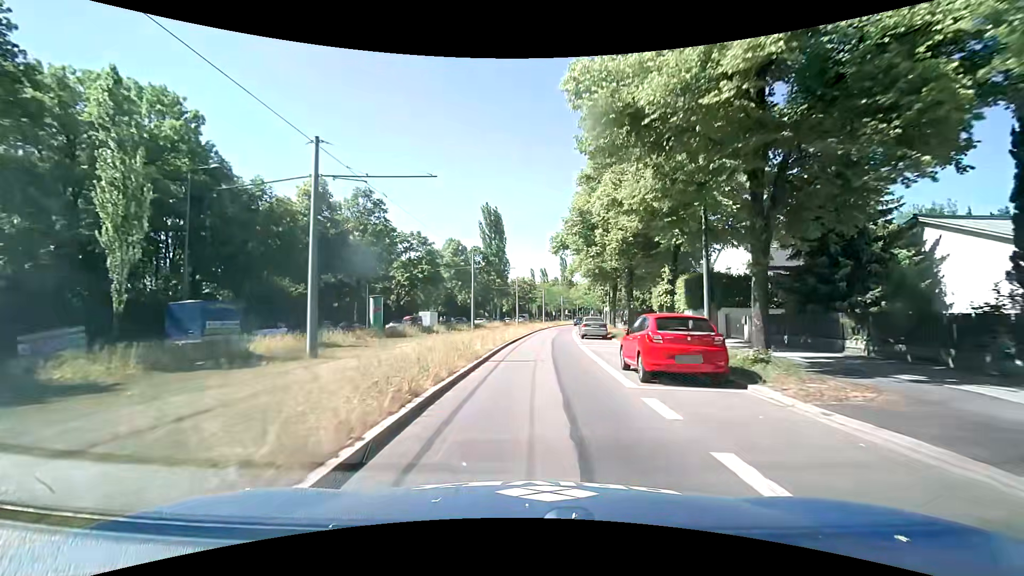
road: secondary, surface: asphalt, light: Day
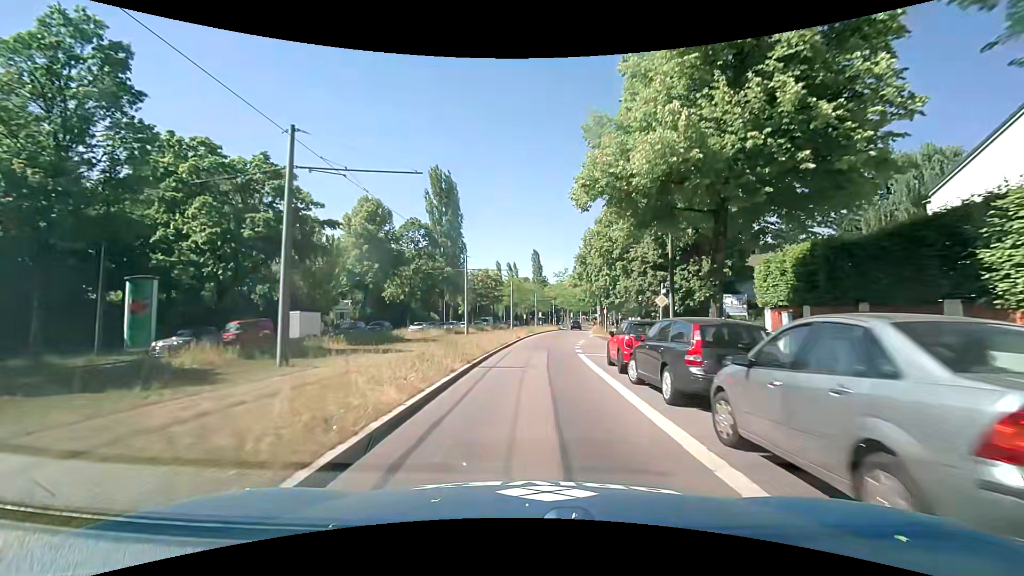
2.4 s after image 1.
(+1.0, +30.1) m; +3°
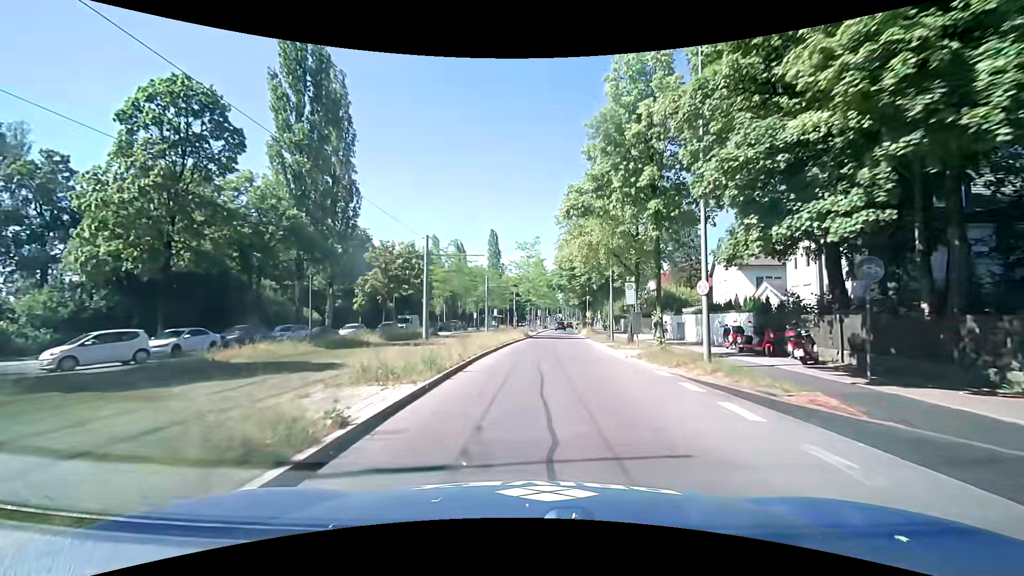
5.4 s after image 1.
(+1.7, +38.8) m; +5°
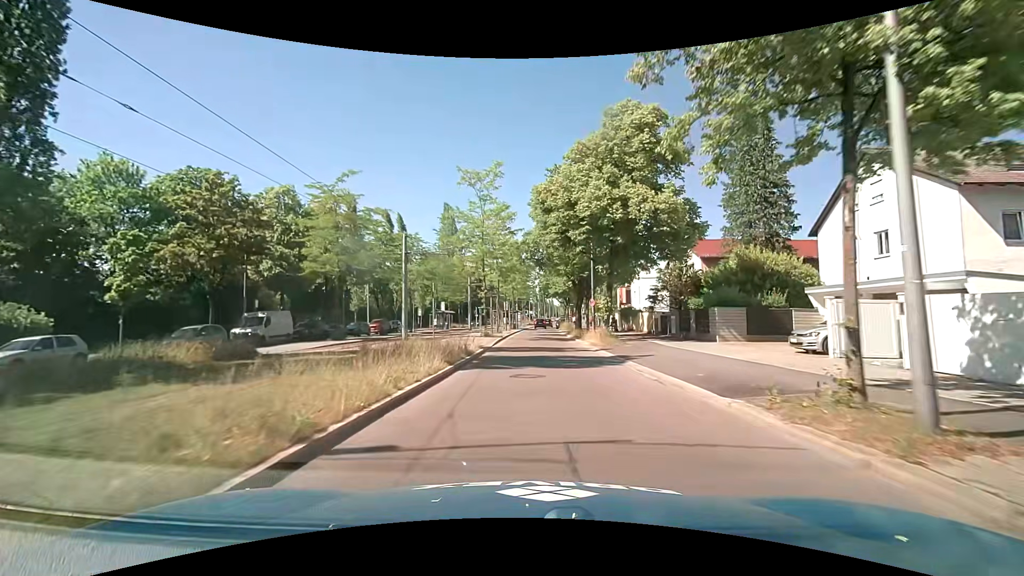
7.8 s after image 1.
(+0.8, +28.5) m; +4°
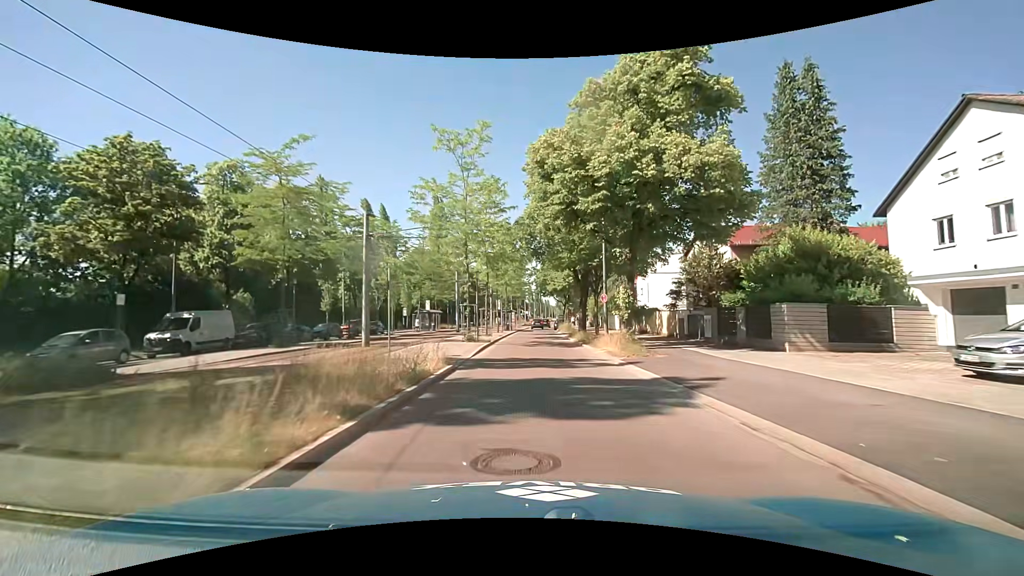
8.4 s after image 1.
(0.0, +7.0) m; +1°
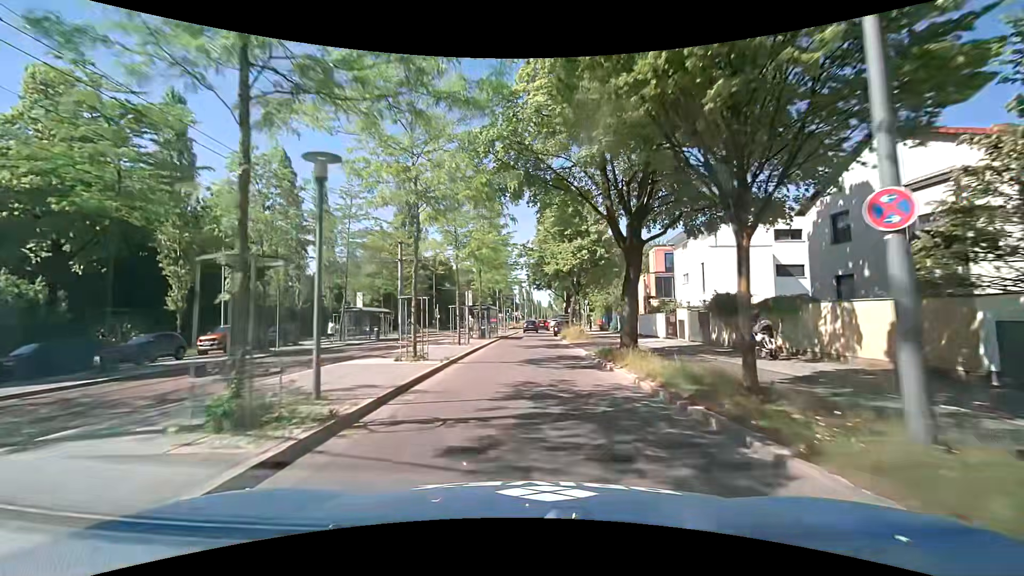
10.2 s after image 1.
(+0.1, +20.8) m; 0°
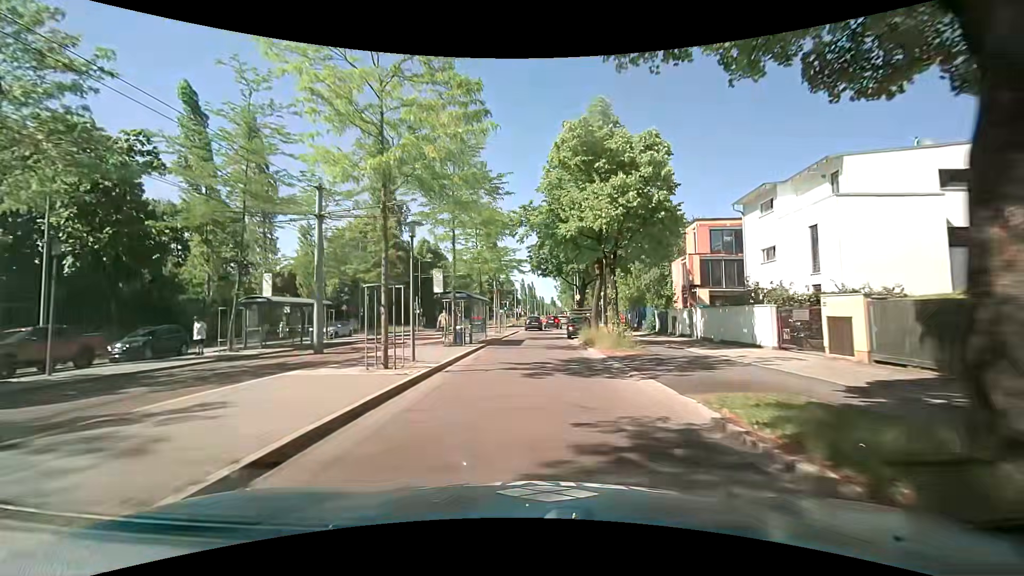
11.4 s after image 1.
(0.0, +13.8) m; 0°
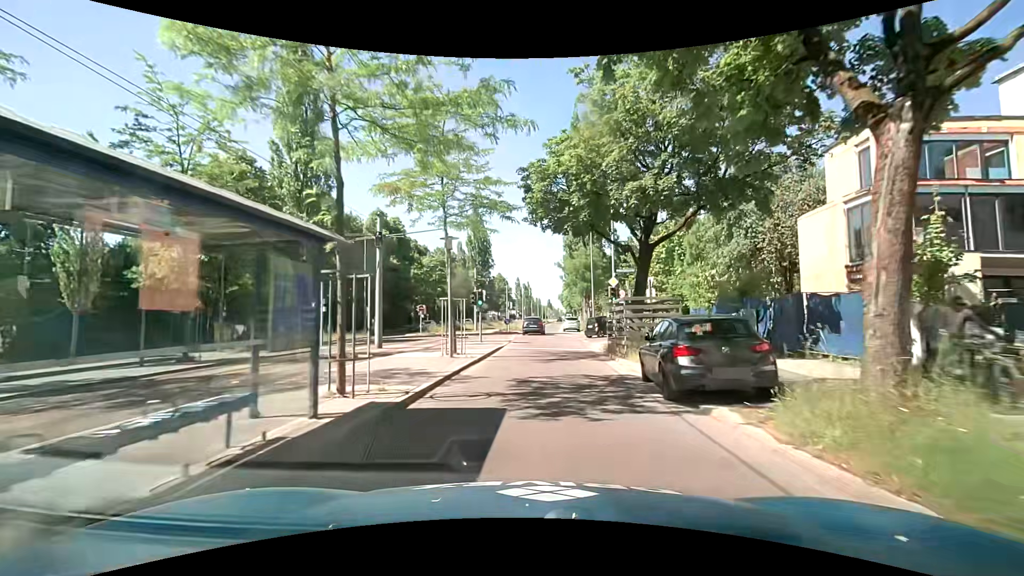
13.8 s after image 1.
(+0.1, +23.4) m; -1°
(0, +10) (+1, +20) (+1, +30) (+2, +40) (+2, +50) (+3, +60) (+4, +70) (+5, +80) (+6, +90) (+7, +100) m
